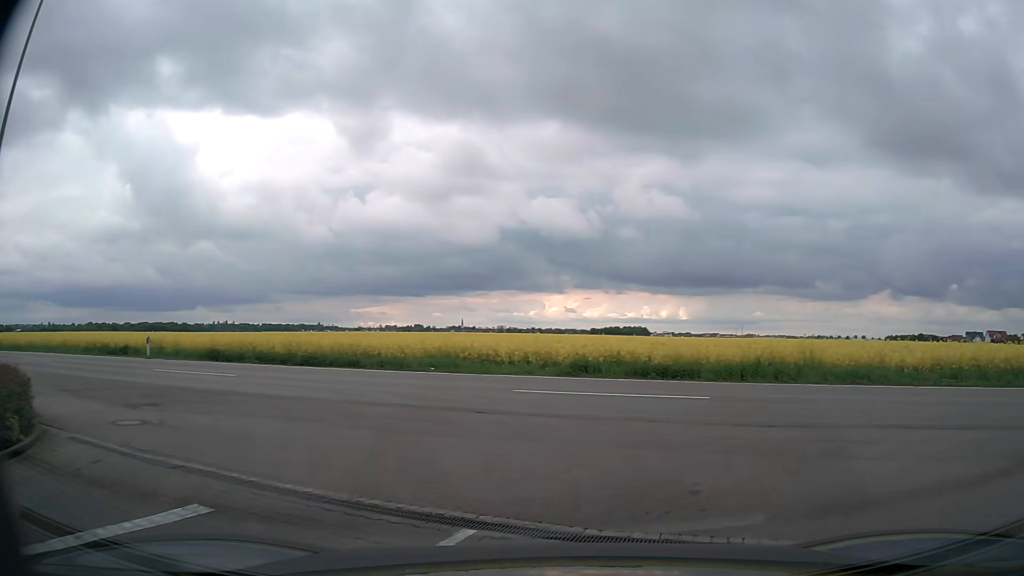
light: Day
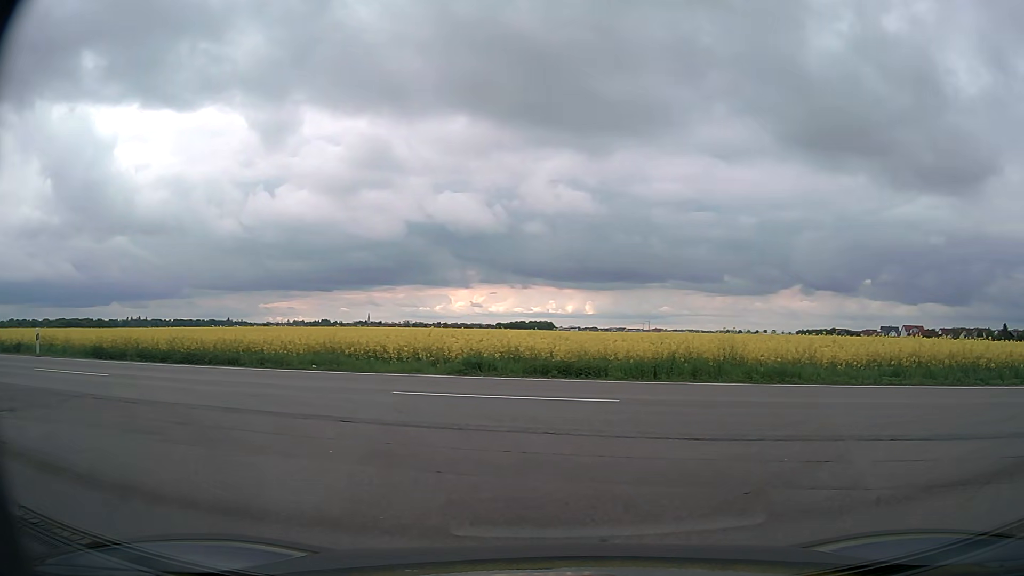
(+0.1, +1.8) m; +8°
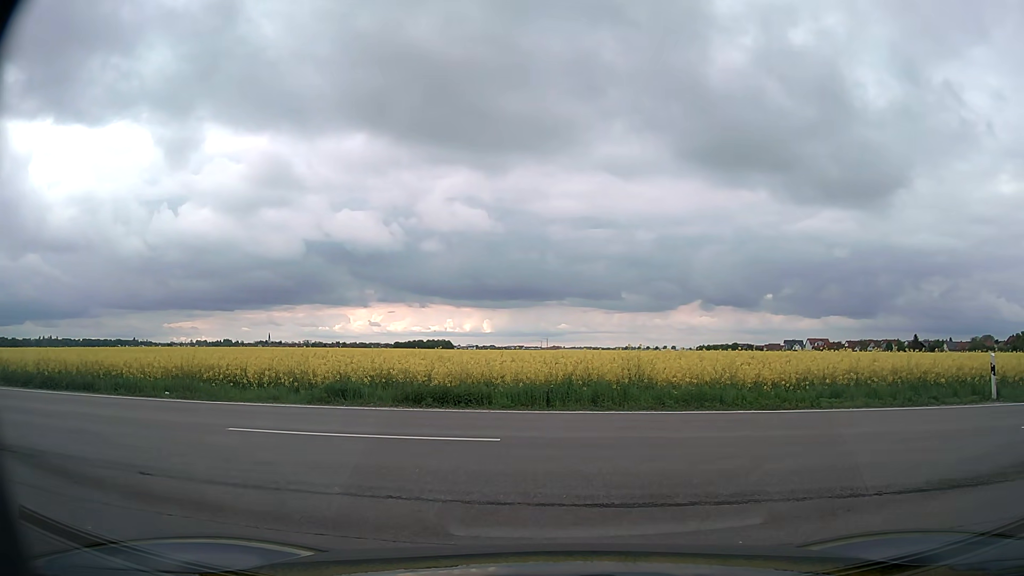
(+0.2, +2.2) m; +6°
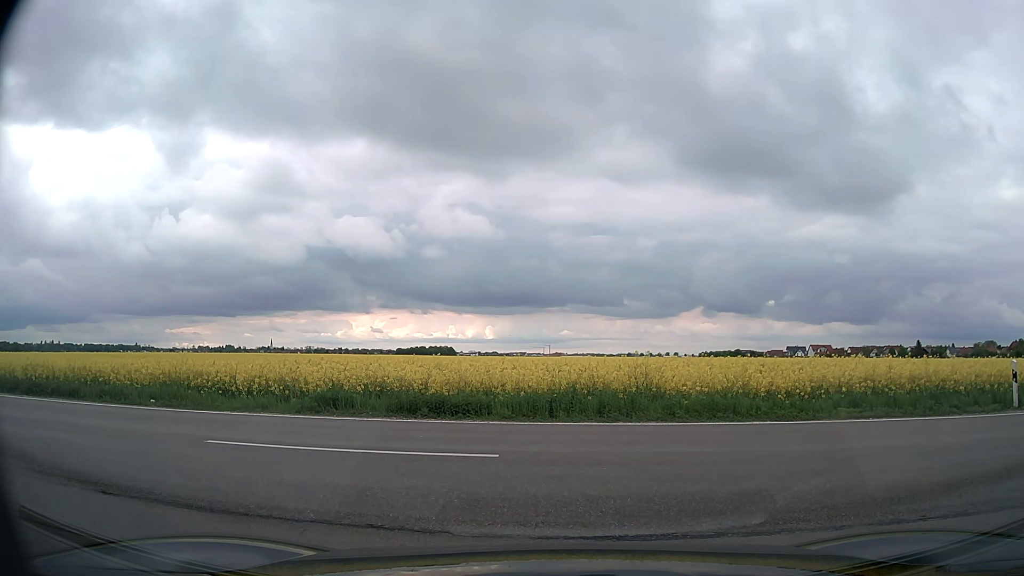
(0.0, +0.7) m; 0°
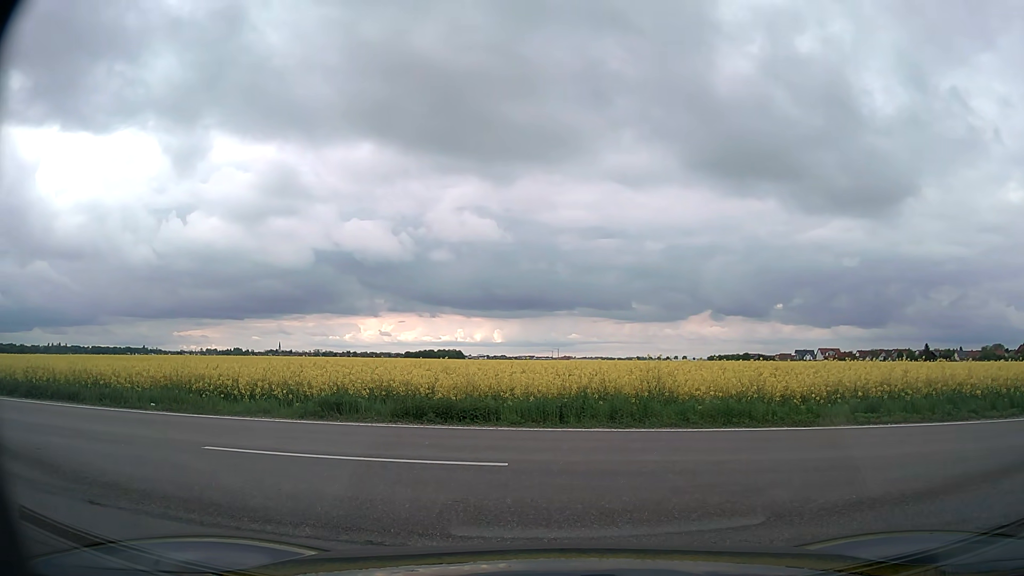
(0.0, +0.4) m; 0°
